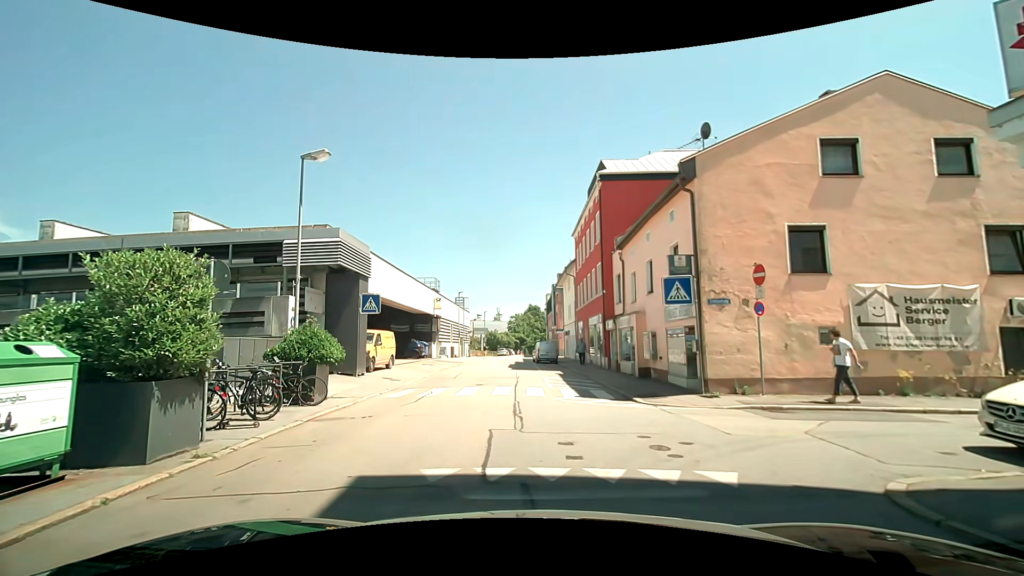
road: residential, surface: asphalt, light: Day
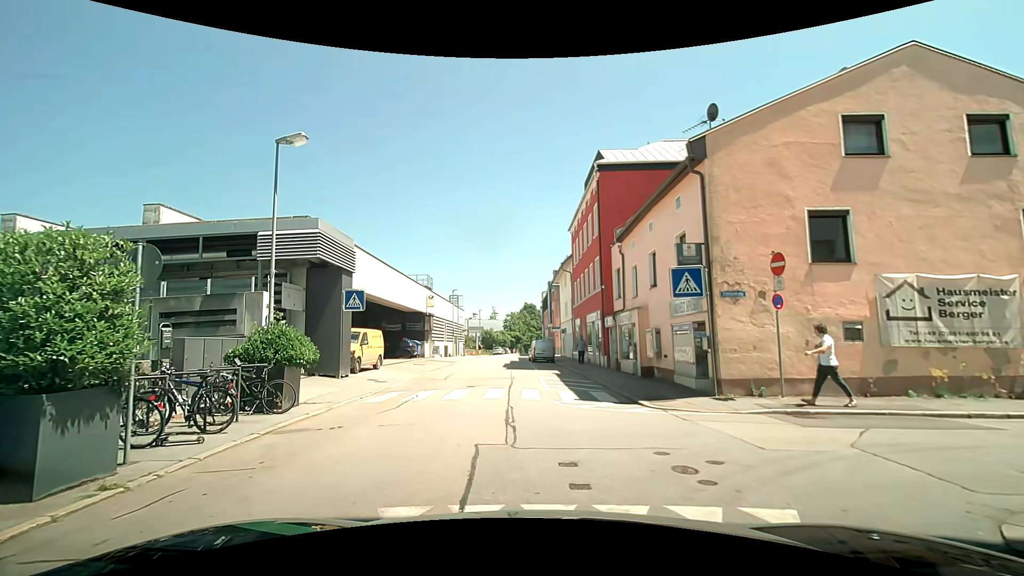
(0.0, +1.3) m; +1°
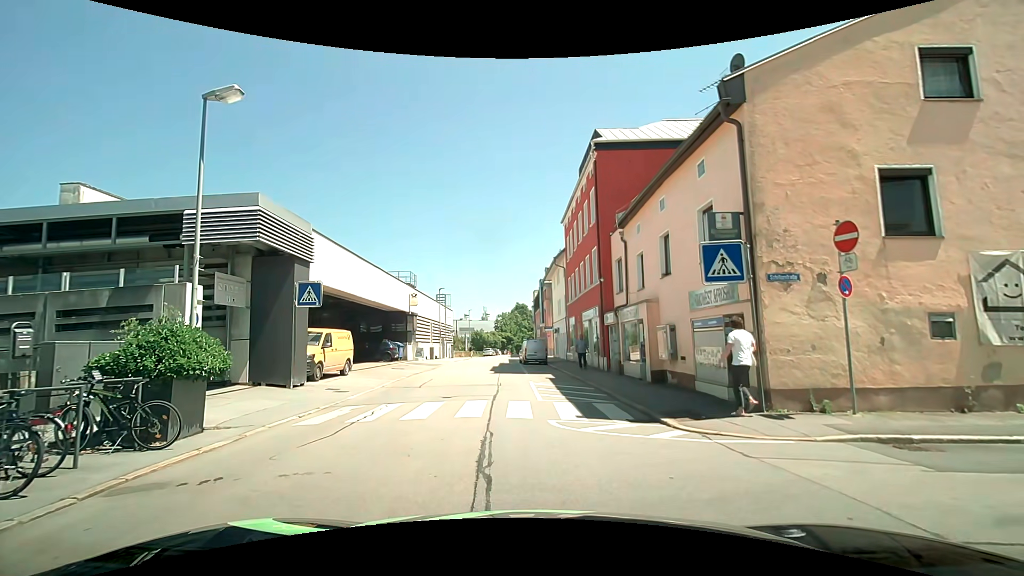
(0.0, +3.0) m; -1°
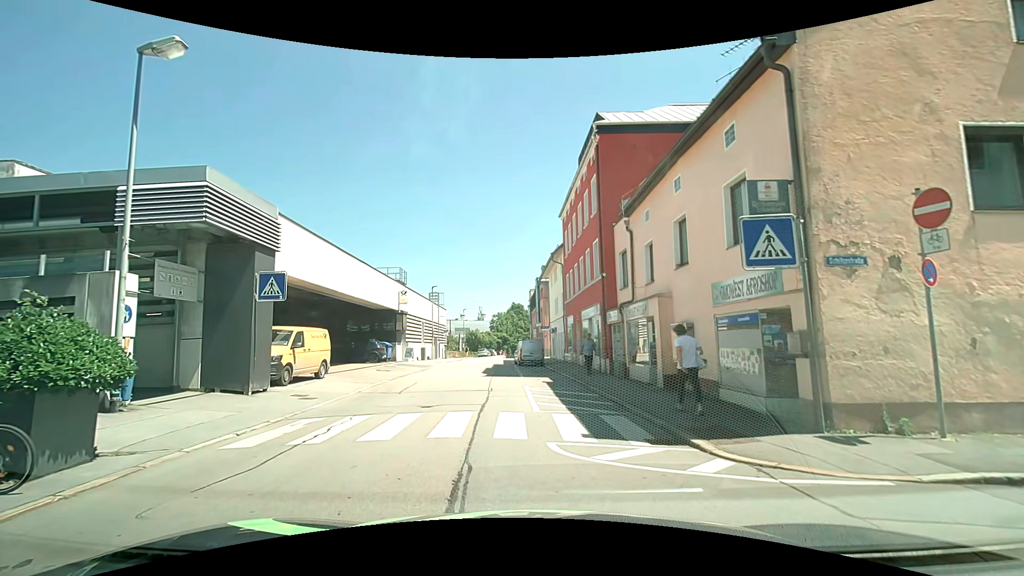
(0.0, +2.0) m; 0°
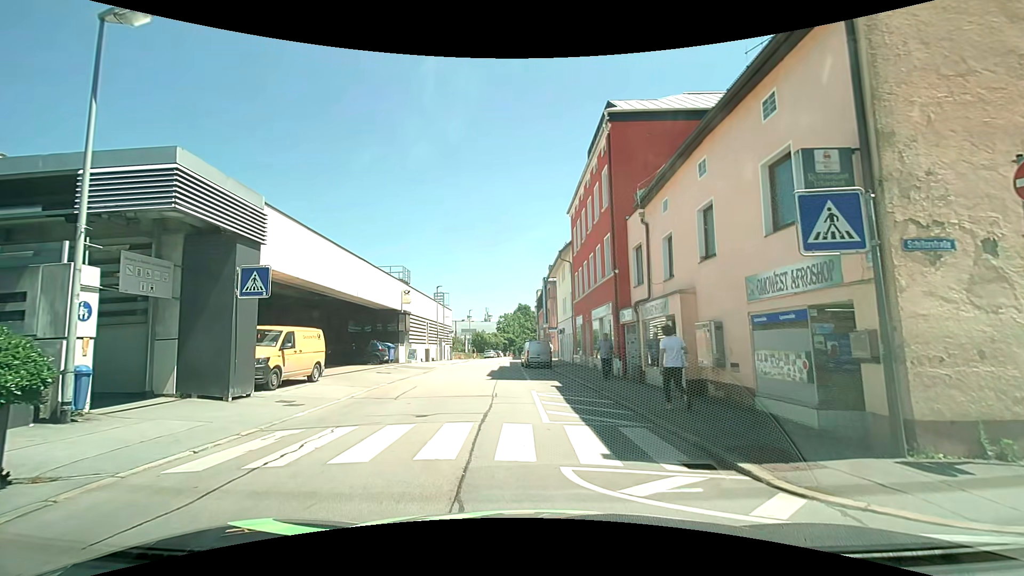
(0.0, +1.4) m; 0°
